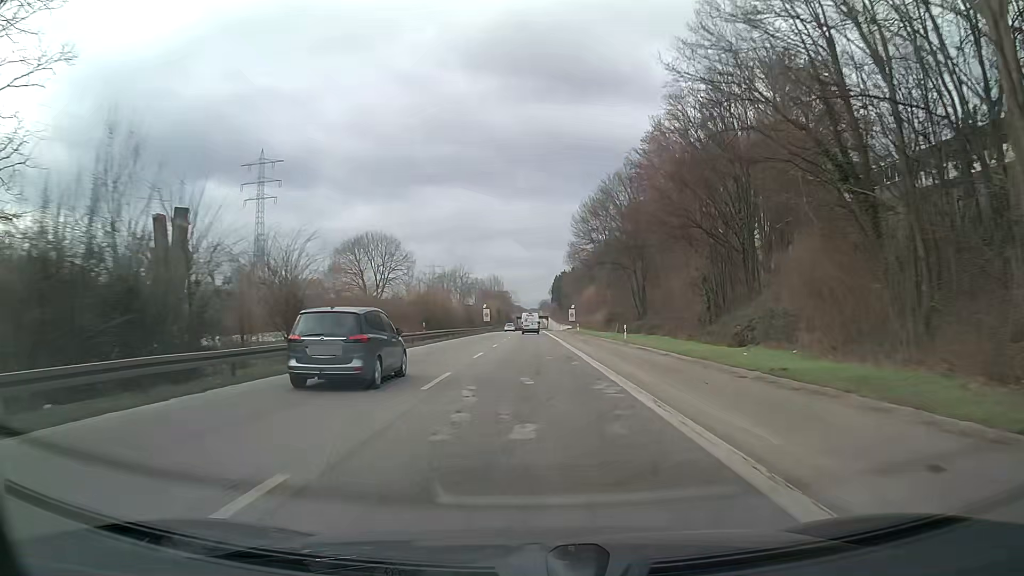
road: trunk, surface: asphalt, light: Day
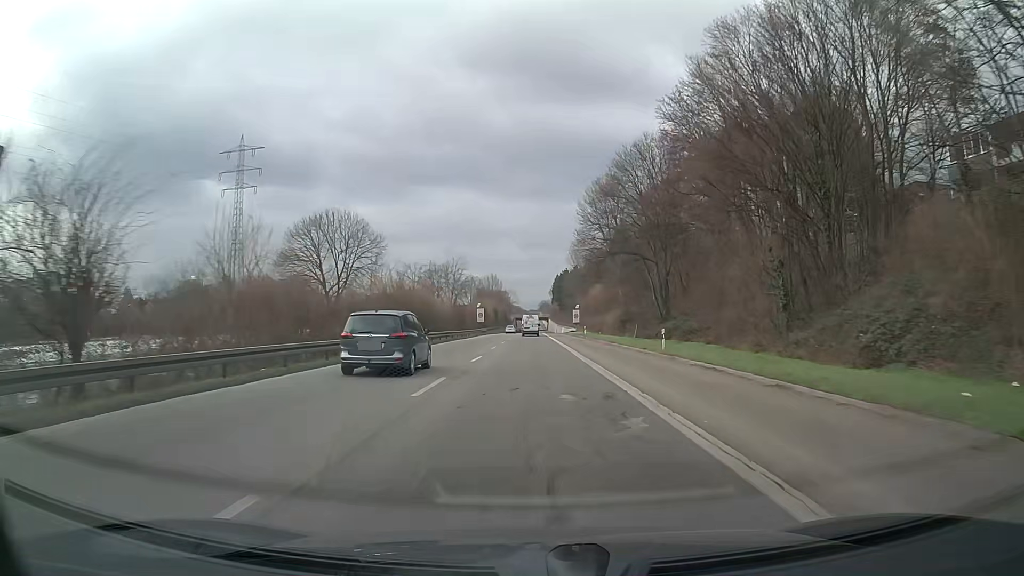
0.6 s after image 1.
(0.0, +12.5) m; 0°
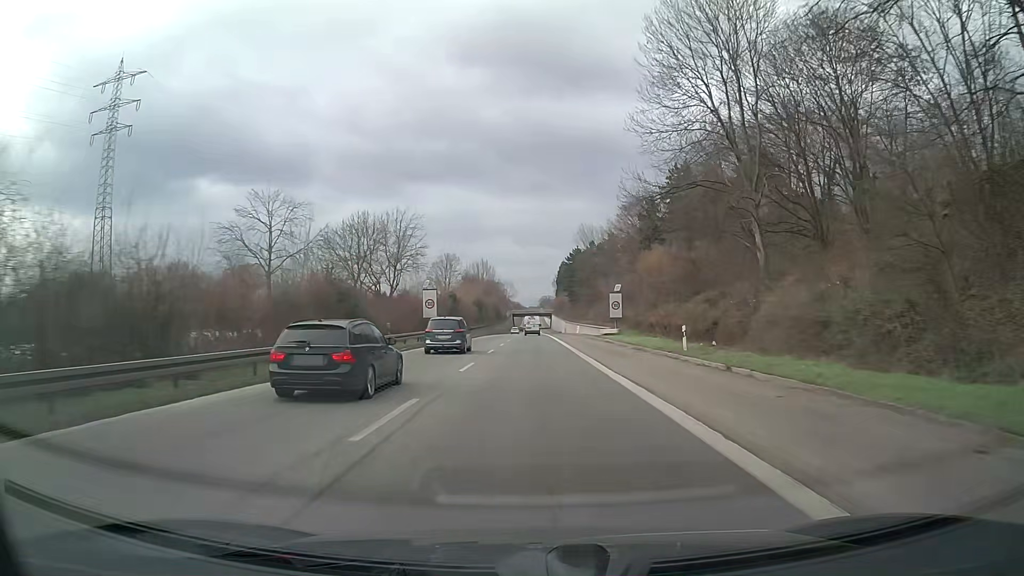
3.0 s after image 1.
(0.0, +50.8) m; 0°
